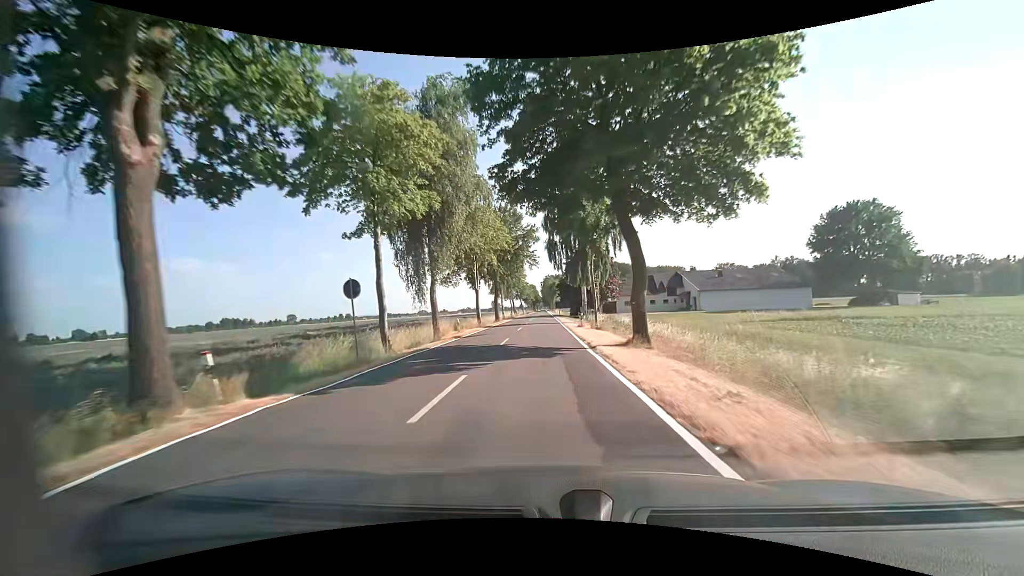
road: tertiary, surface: asphalt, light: Day
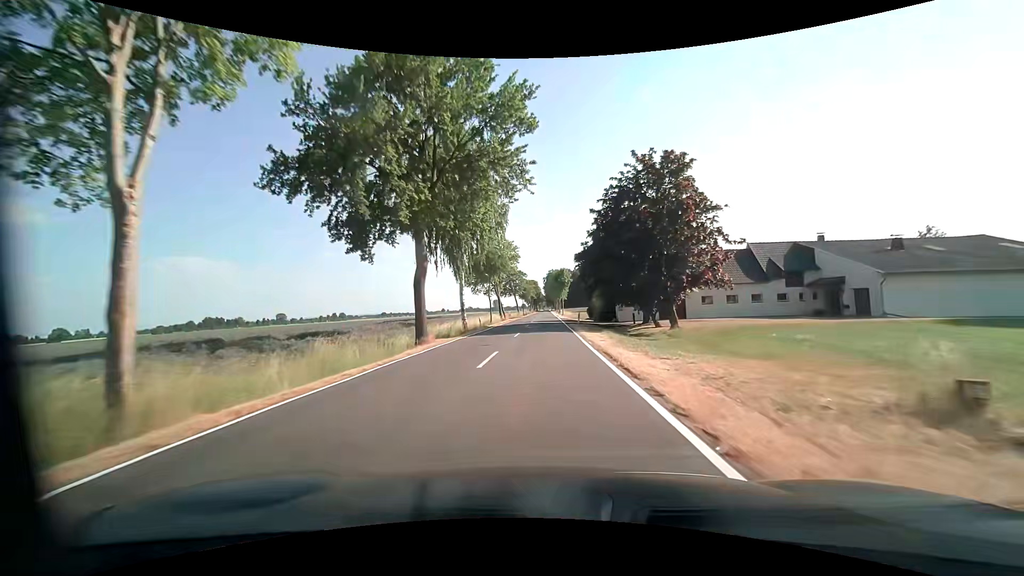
(-0.1, +43.1) m; 0°
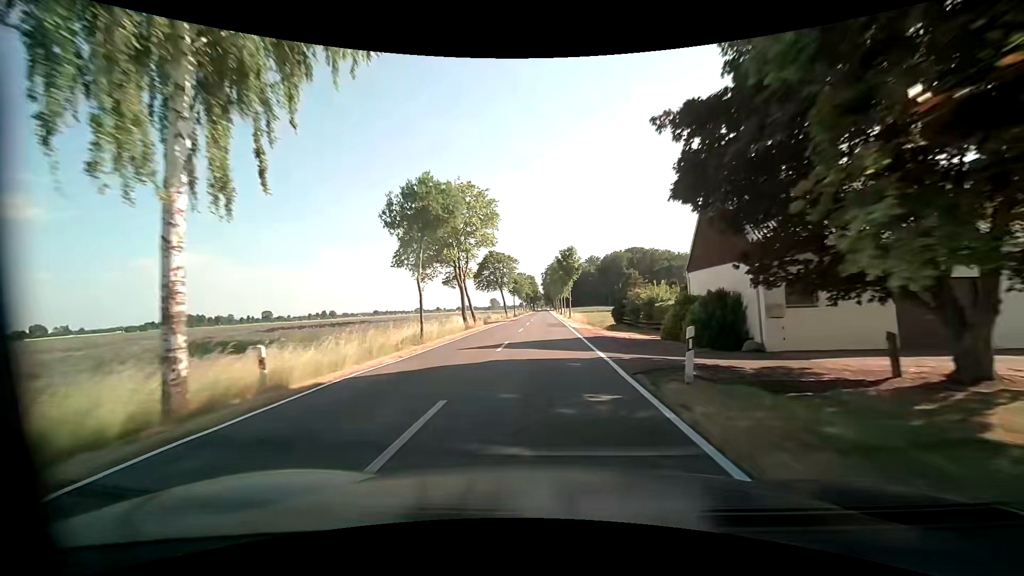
(-0.1, +32.3) m; 0°
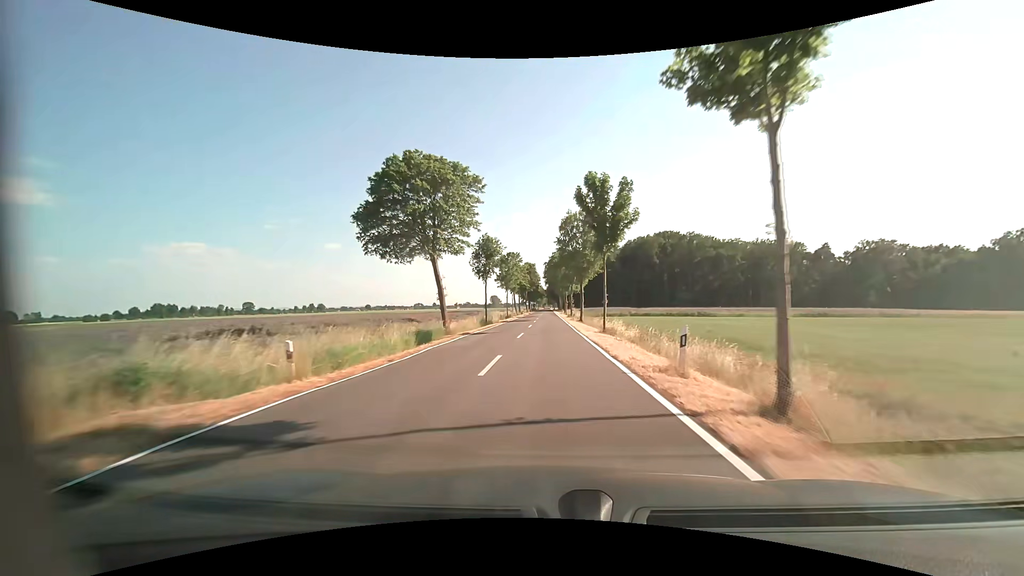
(-0.1, +53.9) m; 0°
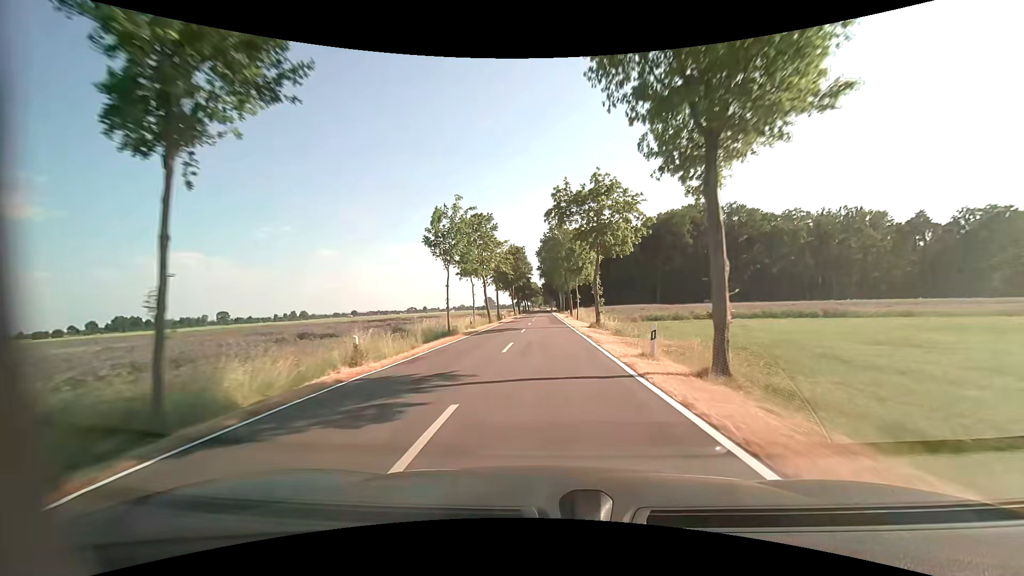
(+0.2, +43.2) m; +1°
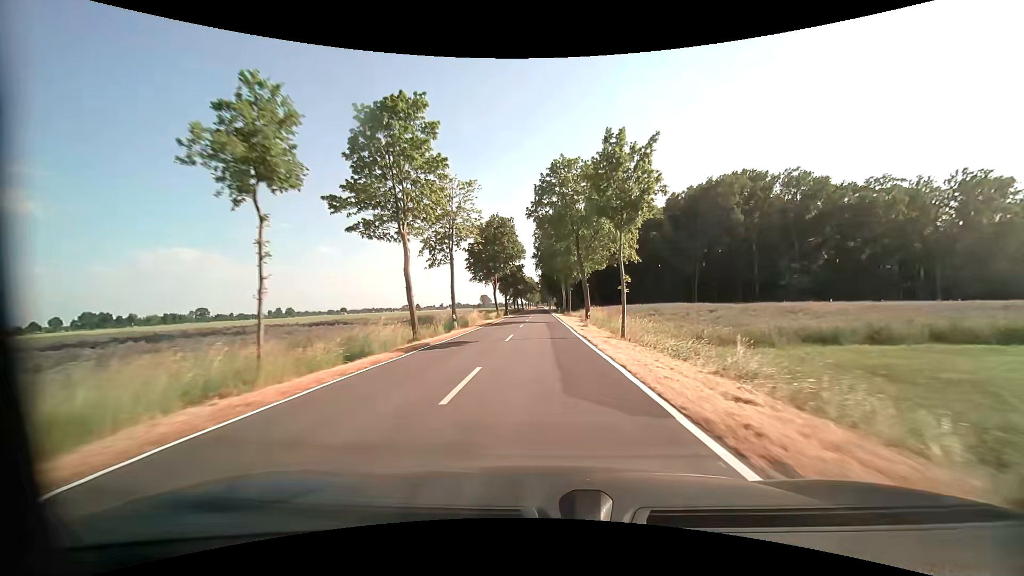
(-0.1, +32.4) m; 0°
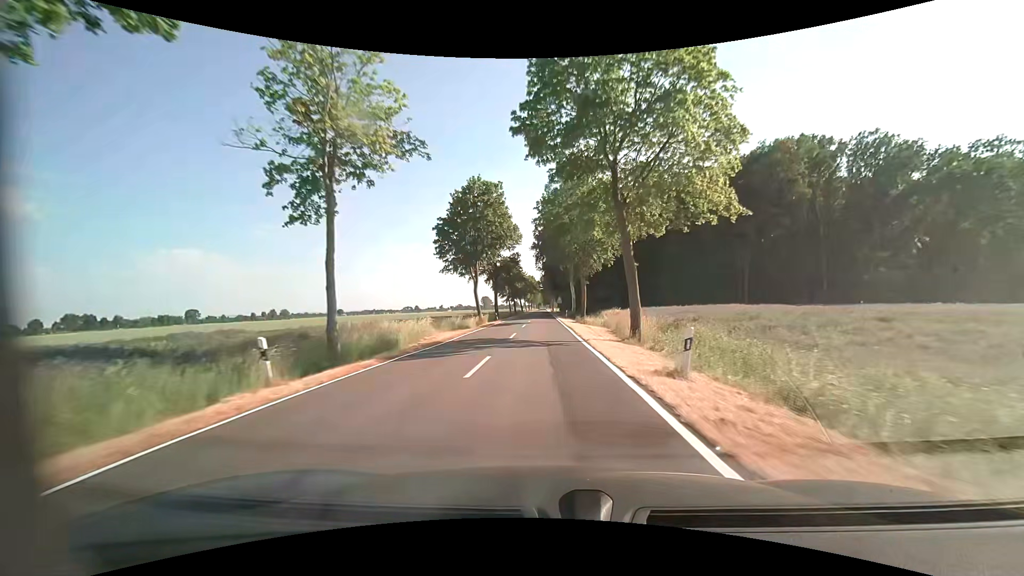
(0.0, +21.6) m; 0°
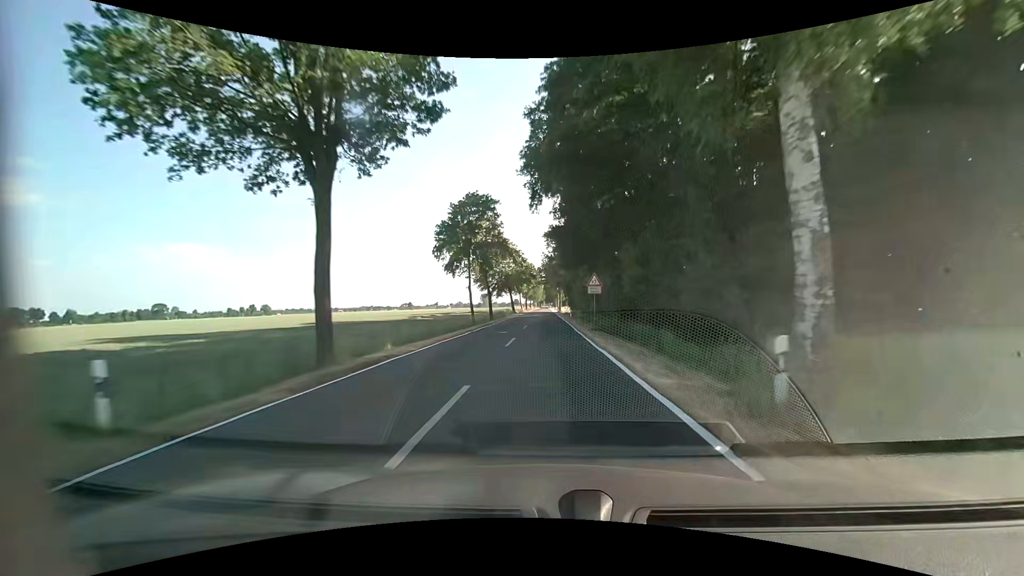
(-0.2, +53.8) m; 0°
(0, +10) (0, +20) (0, +30) (0, +40) (0, +50) (0, +60) (0, +70) (0, +80) (0, +90) (0, +100) m
